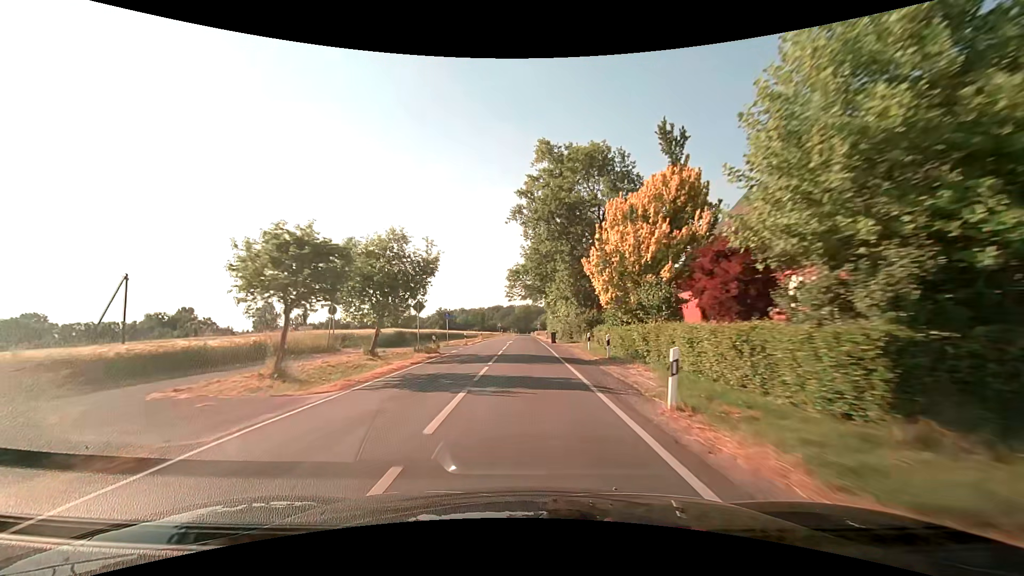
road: secondary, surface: asphalt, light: Day
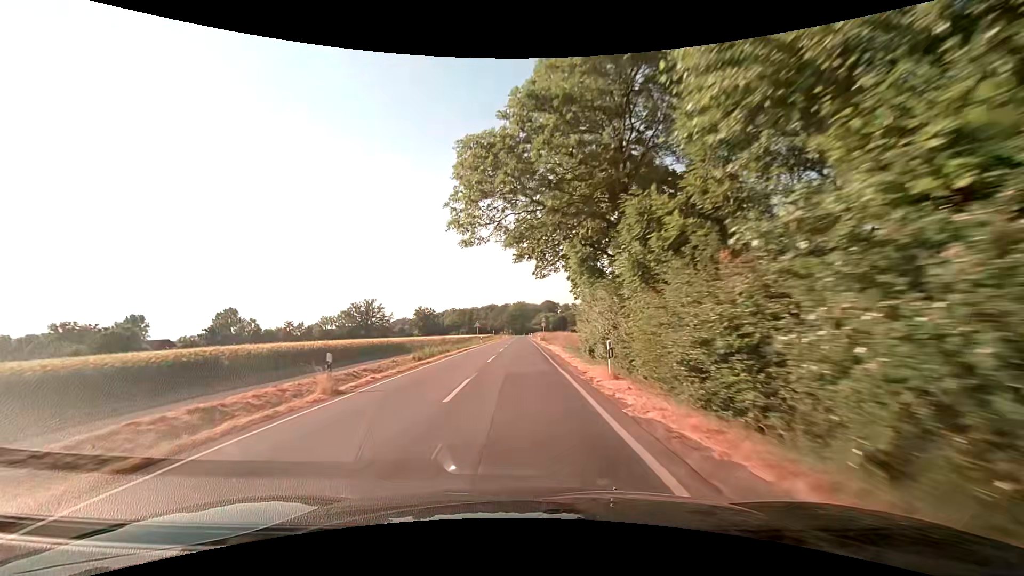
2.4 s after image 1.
(+0.2, +43.6) m; 0°
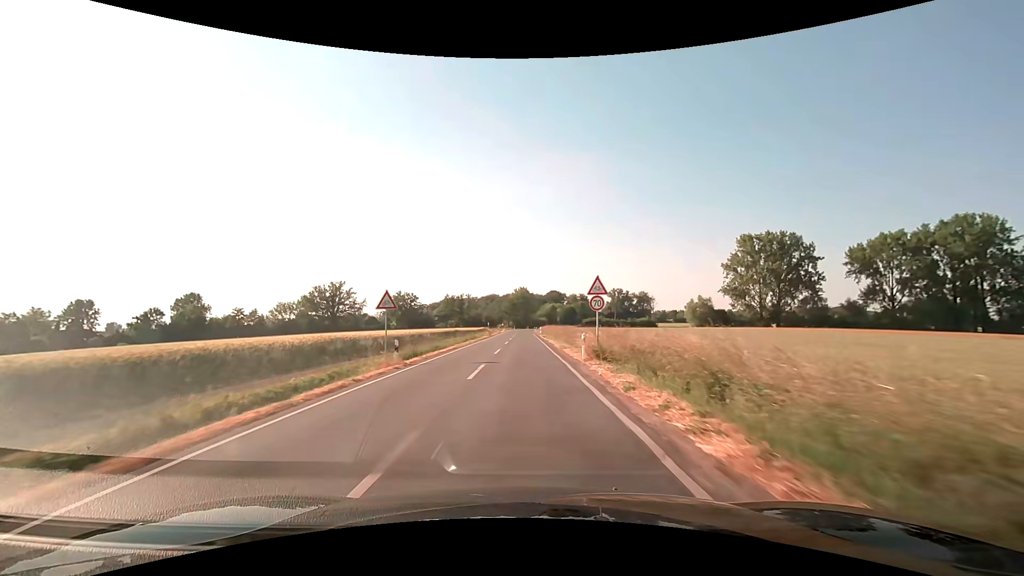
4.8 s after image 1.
(-0.2, +43.7) m; 0°
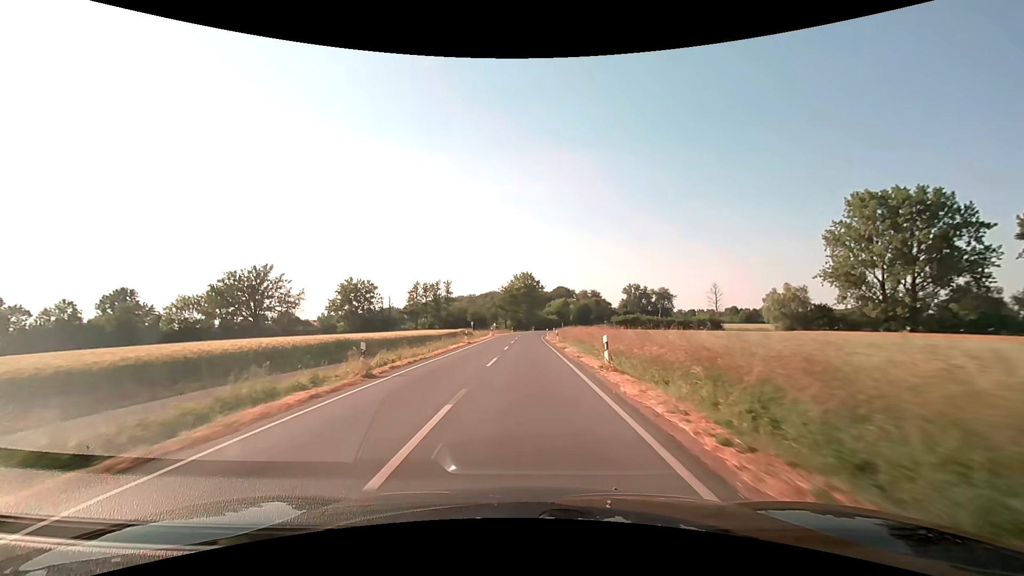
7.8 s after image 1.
(-0.2, +54.9) m; -1°
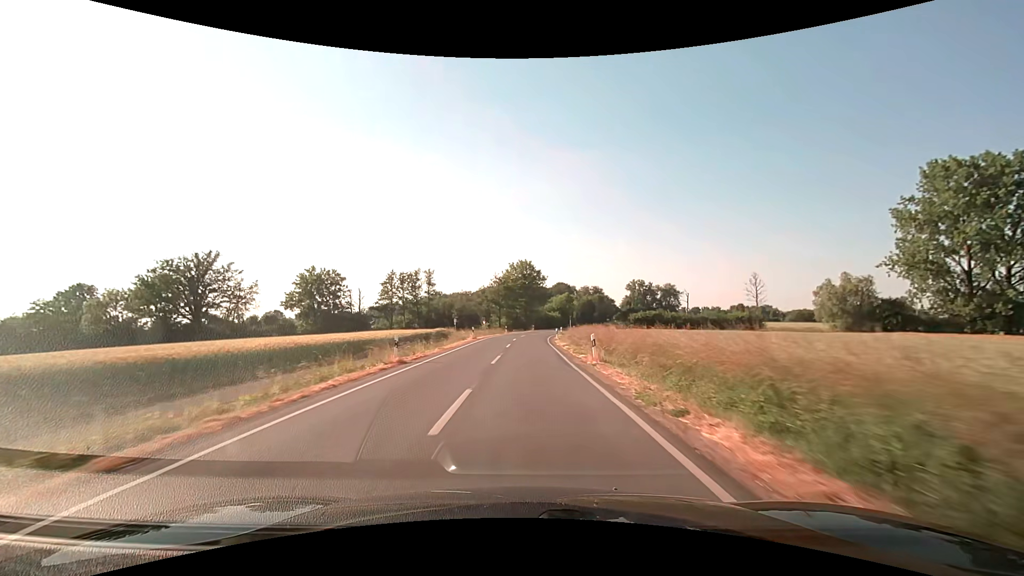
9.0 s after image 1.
(0.0, +21.9) m; 0°
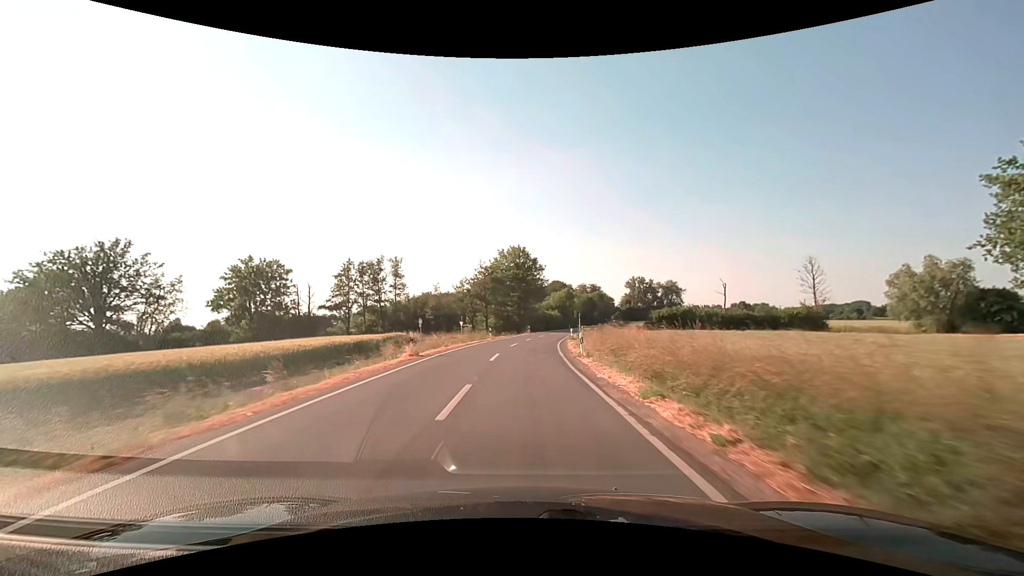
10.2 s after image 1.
(+0.1, +21.9) m; +1°
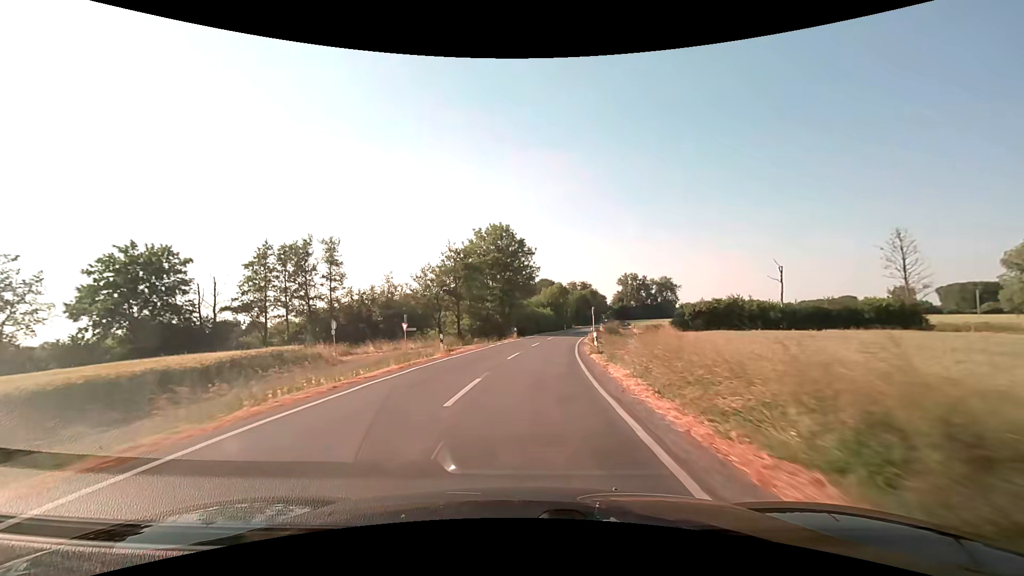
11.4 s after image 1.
(+0.2, +21.9) m; +1°
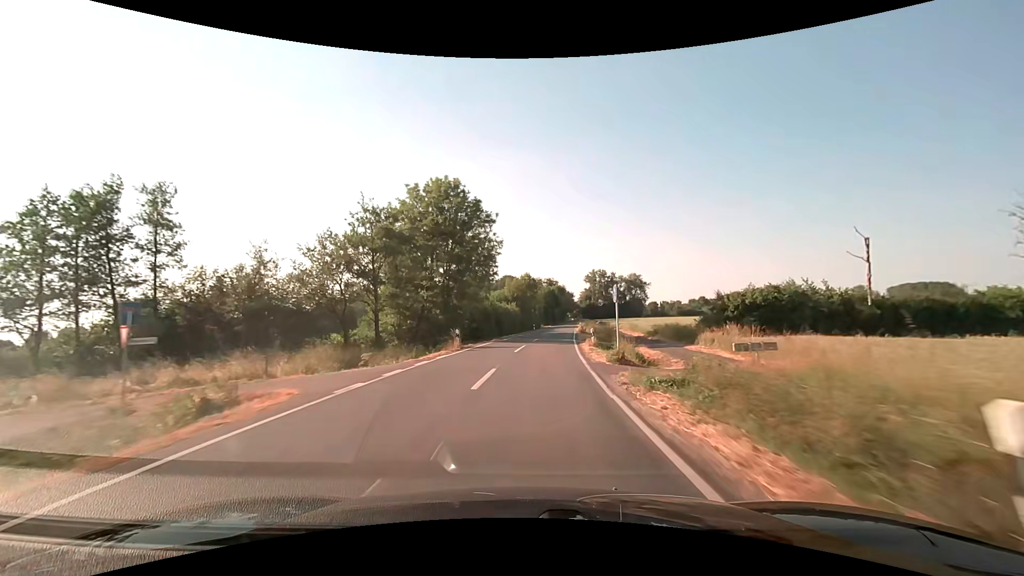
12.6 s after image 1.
(+0.7, +21.8) m; +4°
(0, +10) (+1, +20) (+2, +30) (+3, +40) (+4, +50) (+5, +60) (+6, +70) (+7, +80) (+8, +90) (+9, +100) m
